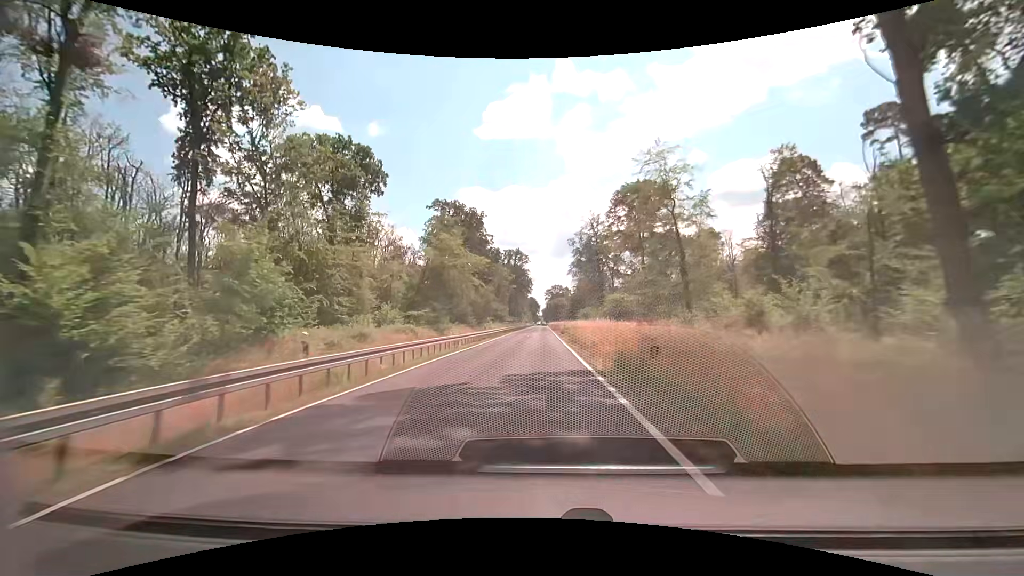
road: secondary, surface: asphalt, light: Day
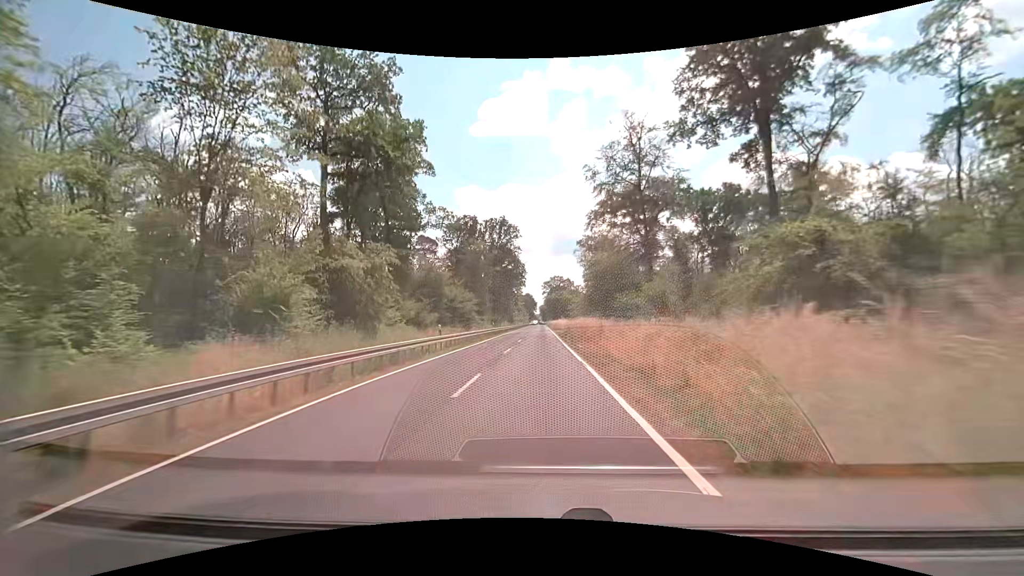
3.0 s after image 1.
(-0.1, +51.8) m; 0°
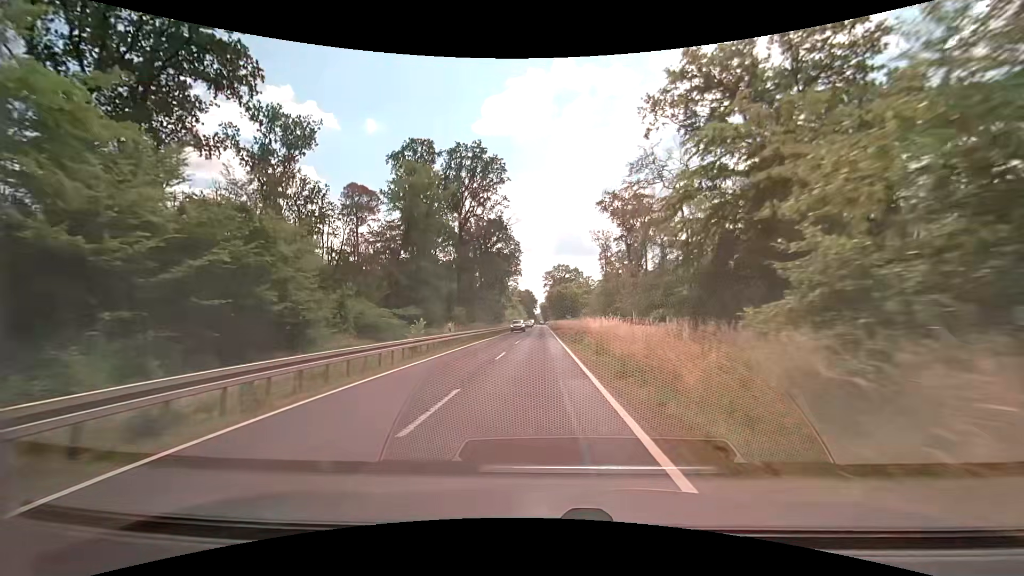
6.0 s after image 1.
(-0.2, +50.8) m; 0°
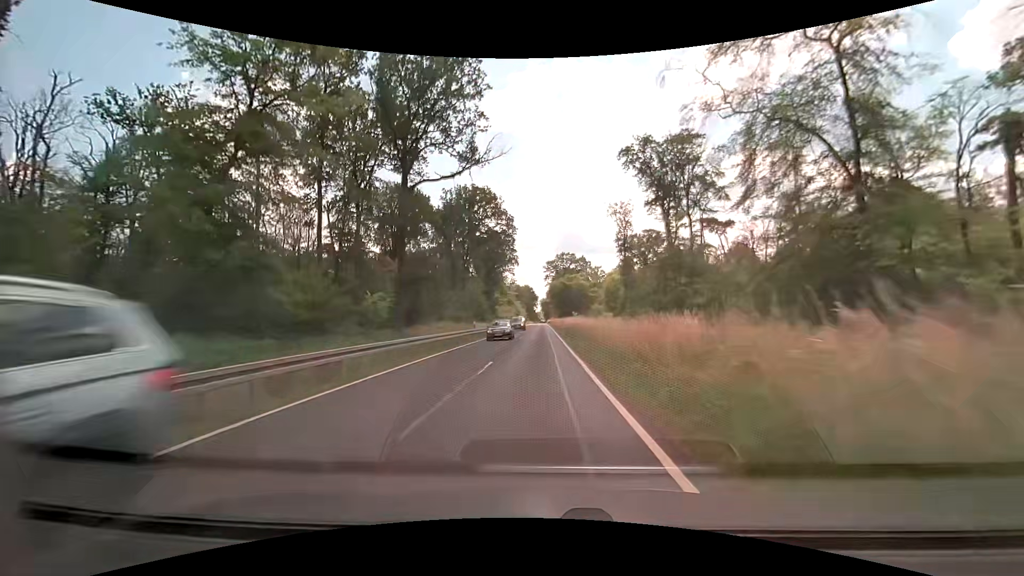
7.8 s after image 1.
(-0.1, +30.0) m; 0°
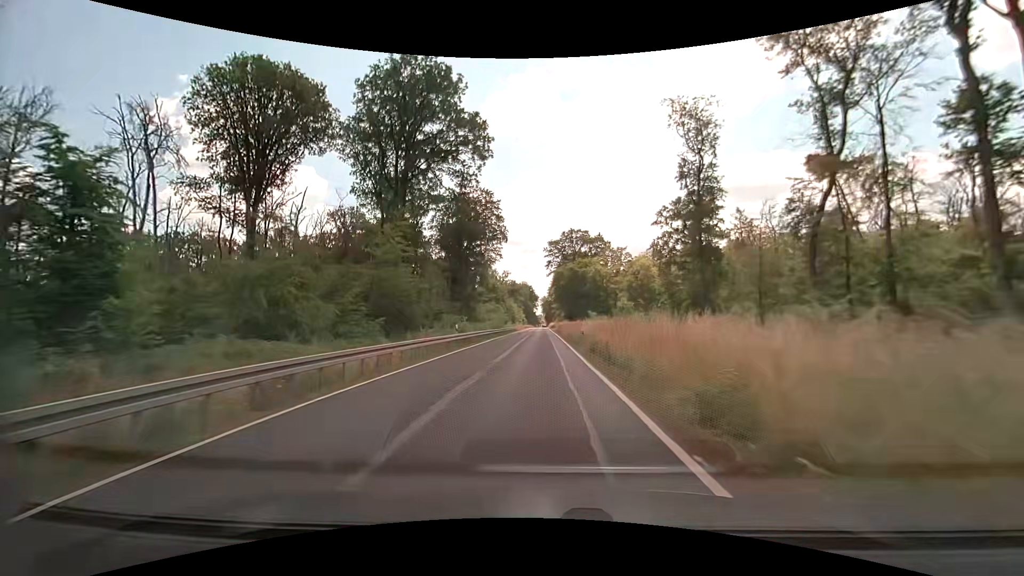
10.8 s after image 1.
(-0.3, +49.4) m; 0°
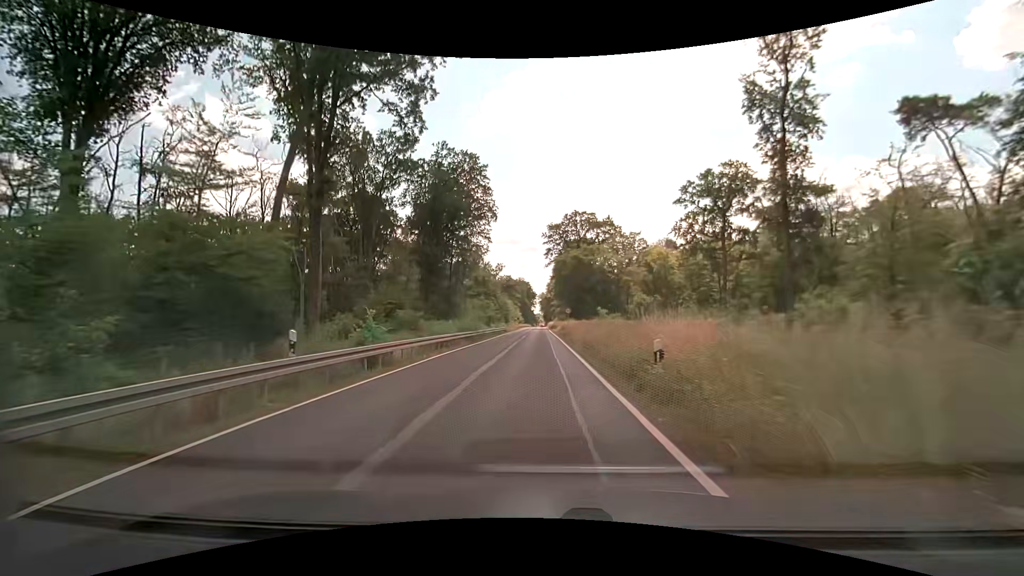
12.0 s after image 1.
(+0.1, +19.7) m; 0°
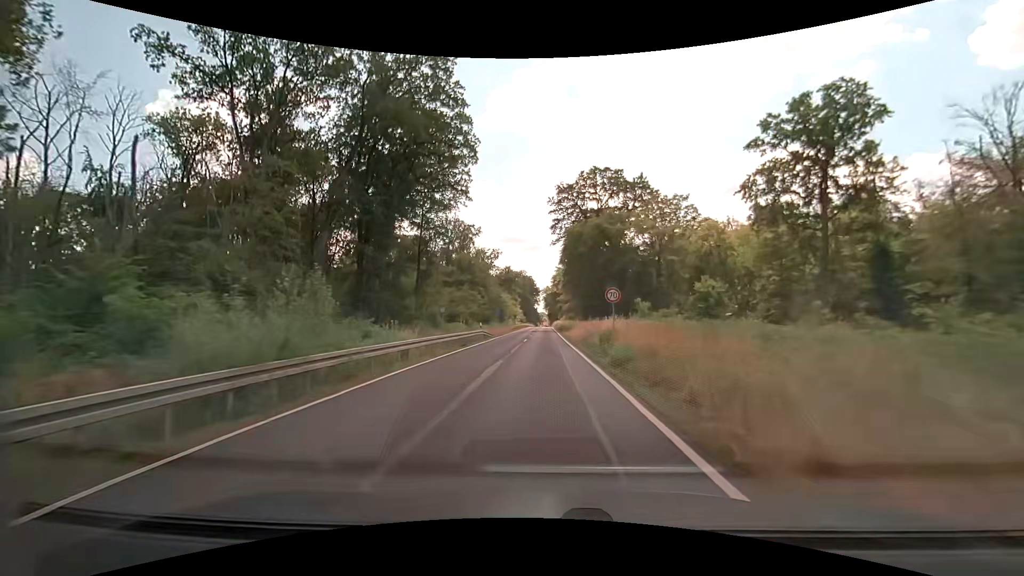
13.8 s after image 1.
(-0.2, +29.5) m; 0°
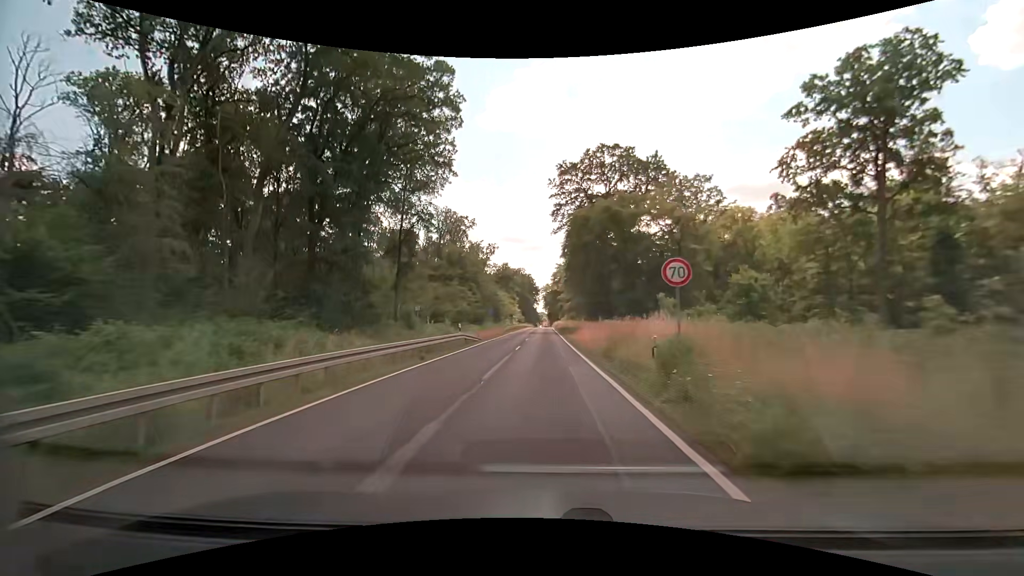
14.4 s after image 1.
(0.0, +9.8) m; 0°
(0, +10) (0, +20) (0, +30) (0, +40) (0, +50) (0, +60) (0, +70) (+1, +80) (+1, +90) (+1, +100) m
